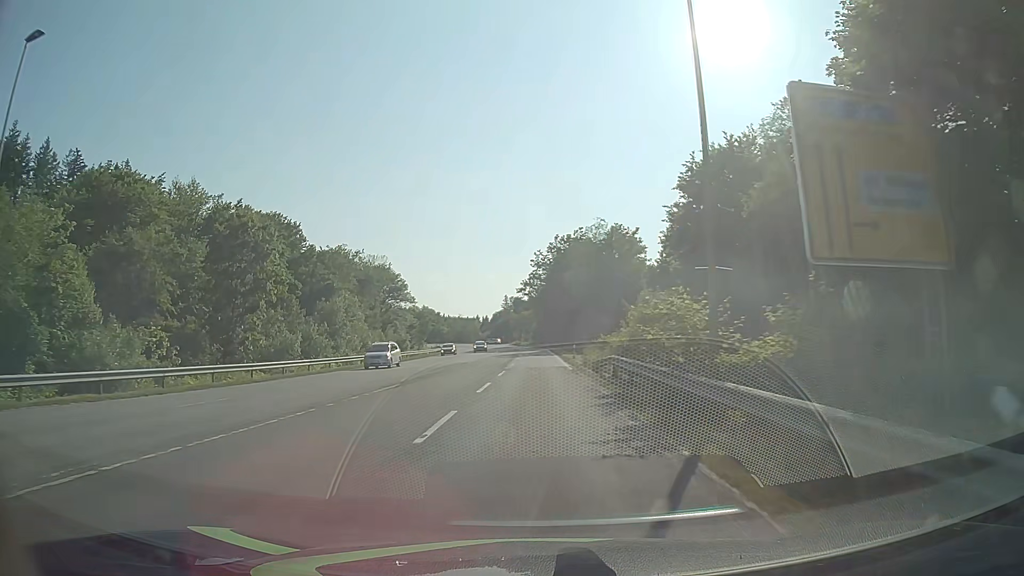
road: secondary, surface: asphalt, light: Day
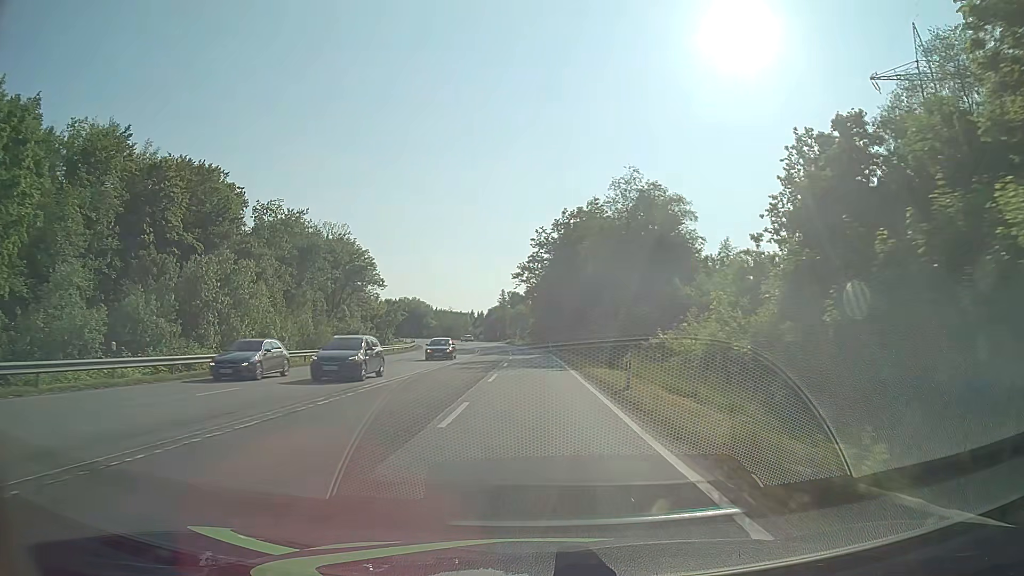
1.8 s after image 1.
(-0.1, +27.5) m; 0°
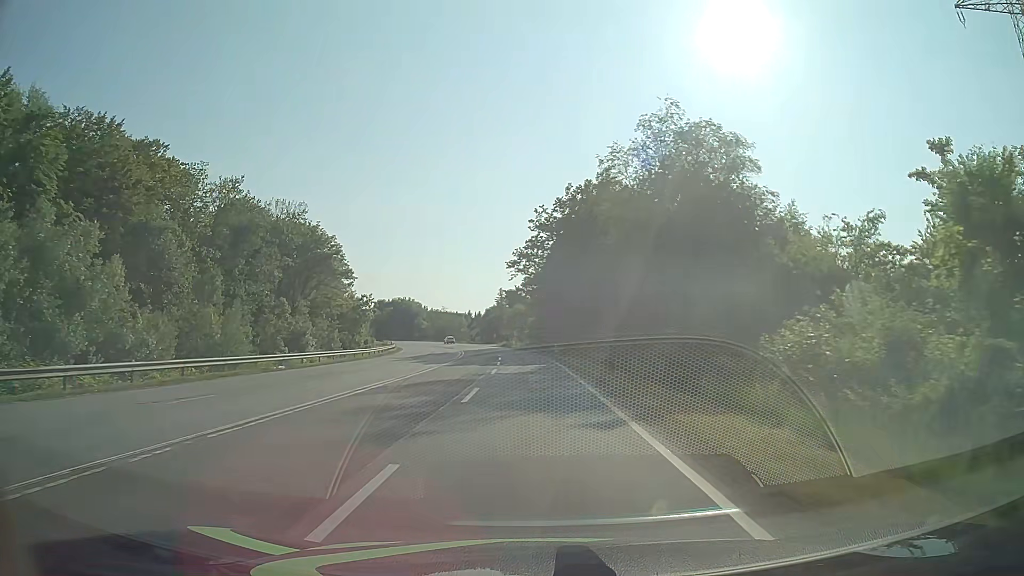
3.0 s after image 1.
(+0.1, +18.5) m; 0°
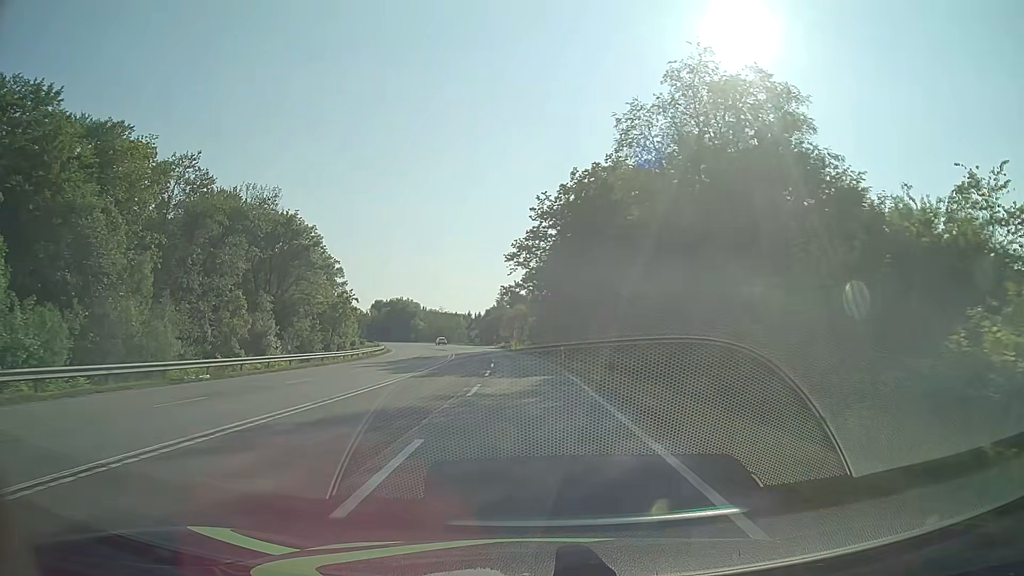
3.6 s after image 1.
(0.0, +9.3) m; 0°
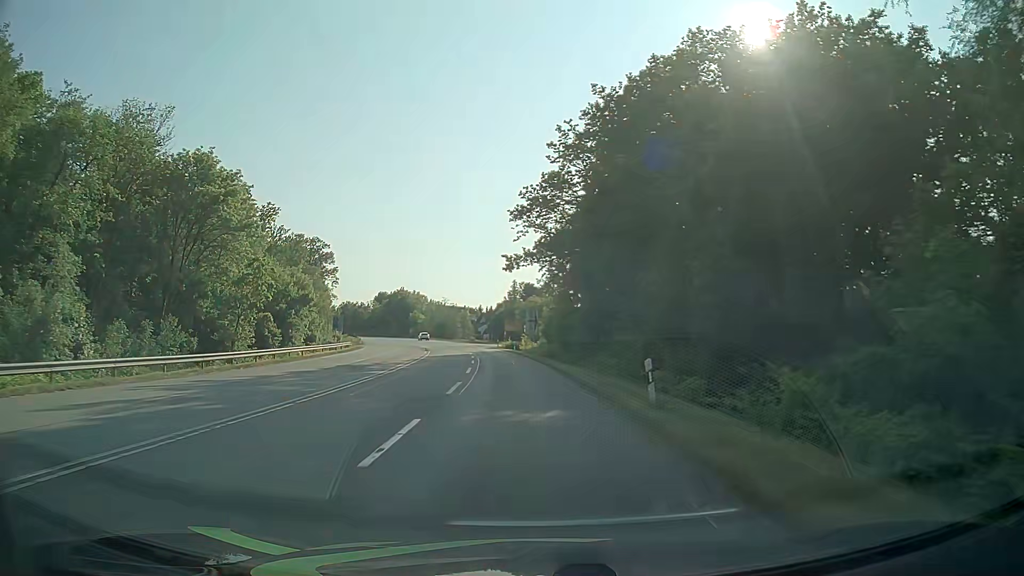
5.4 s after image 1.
(-0.2, +26.8) m; -1°
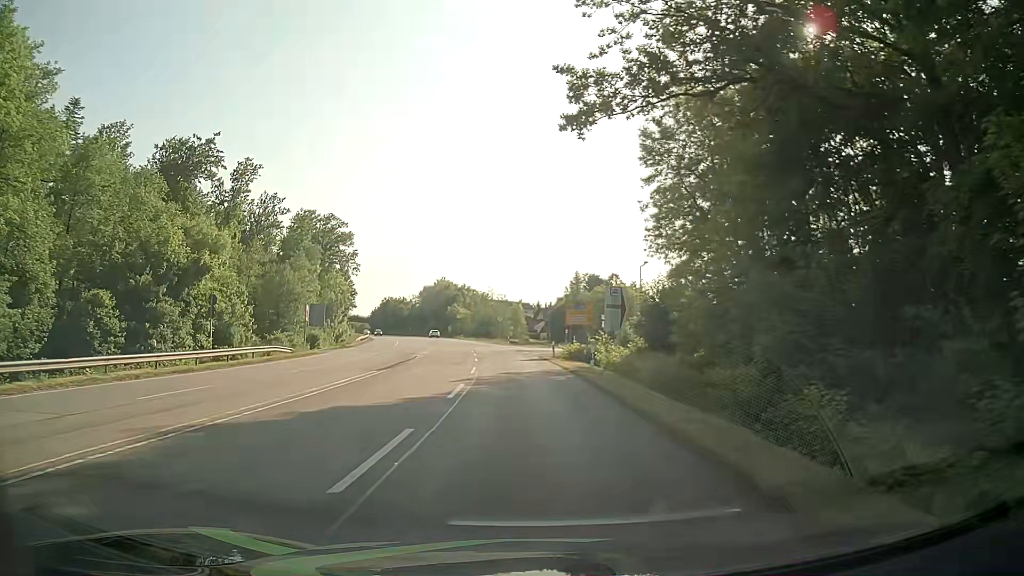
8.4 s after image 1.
(-1.5, +37.3) m; -5°
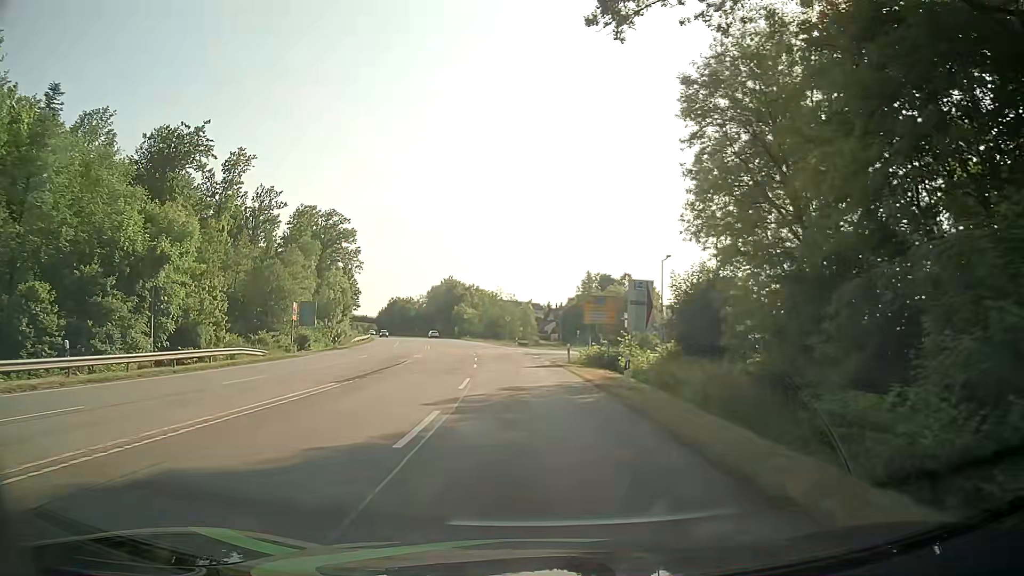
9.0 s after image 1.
(-0.1, +6.6) m; -1°
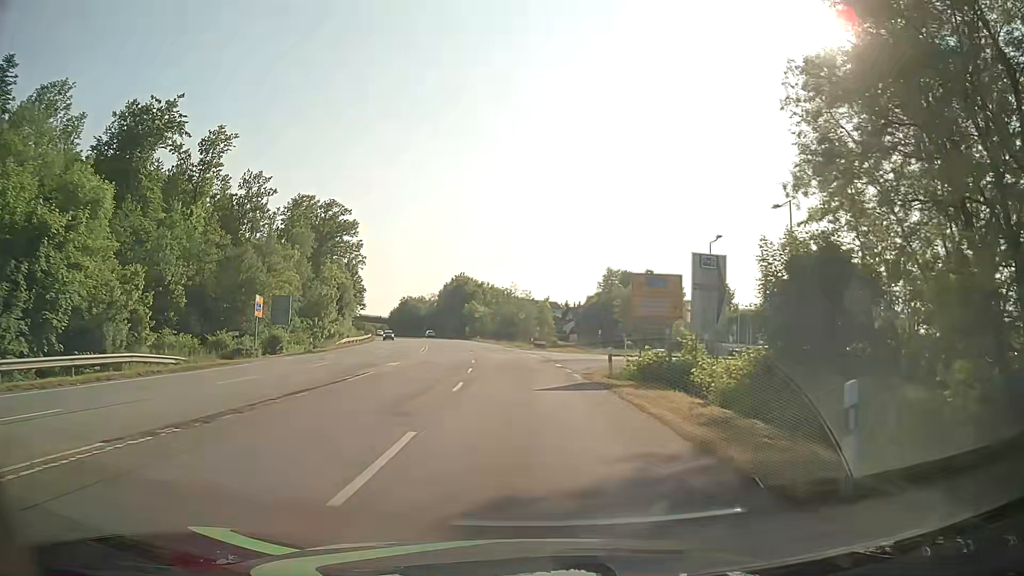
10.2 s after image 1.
(-0.1, +12.0) m; -1°
(0, +10) (-1, +20) (0, +30) (+5, +38) (+15, +41) (+25, +42) (+35, +42) (+45, +42) (+55, +42) (+65, +41) m
